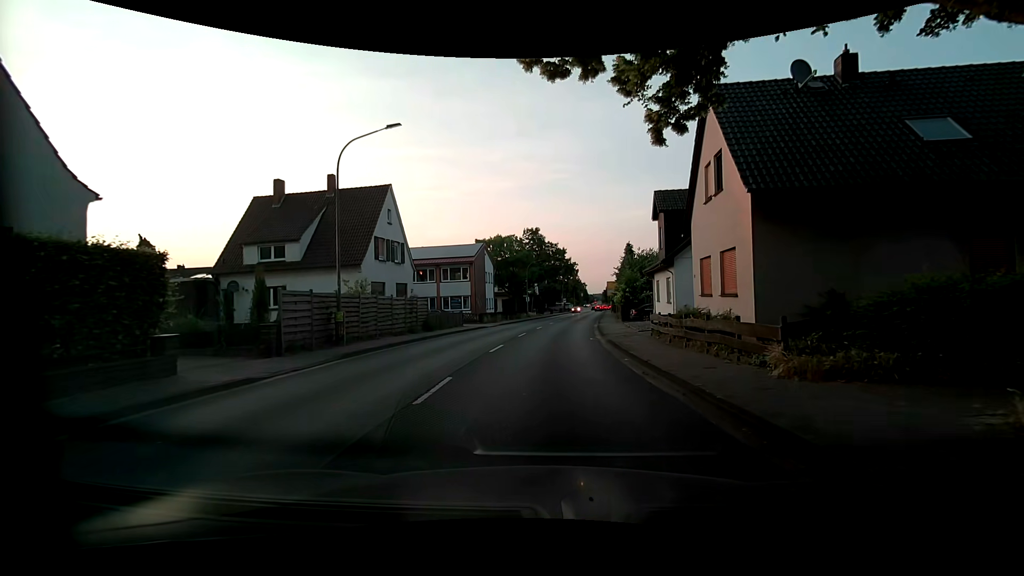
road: primary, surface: asphalt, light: Day
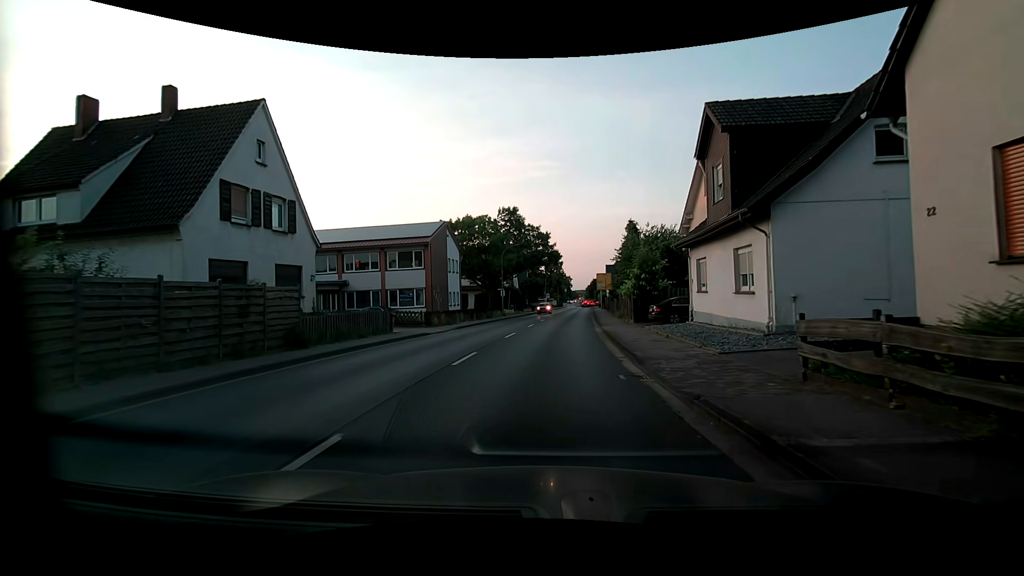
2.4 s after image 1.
(+0.5, +13.9) m; +3°
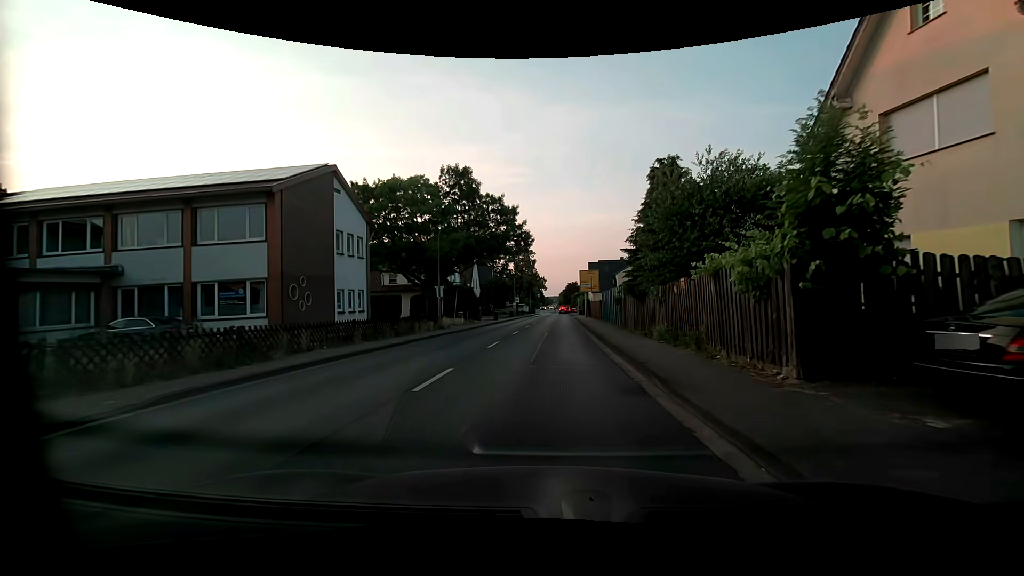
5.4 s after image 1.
(+0.7, +21.1) m; +2°
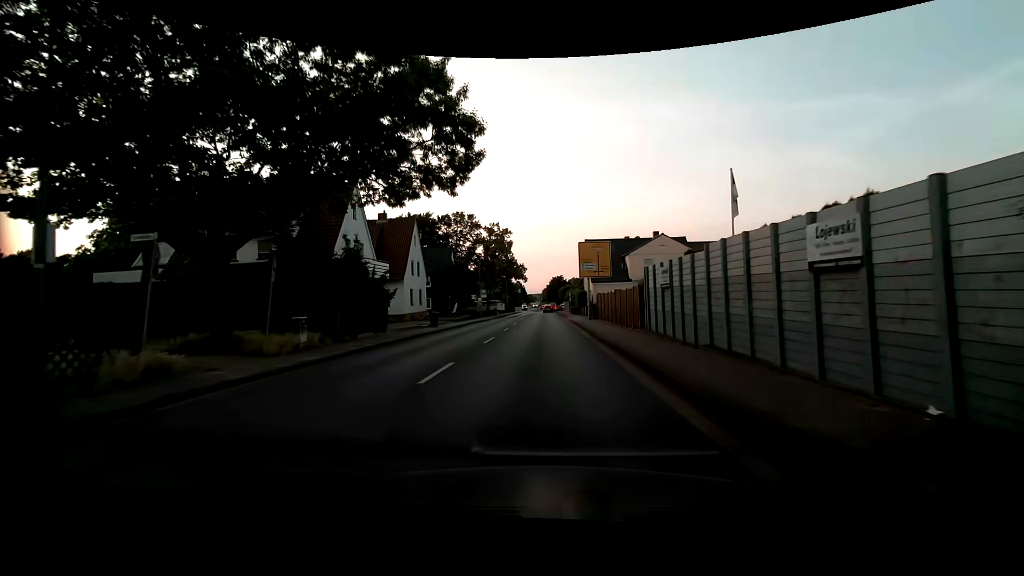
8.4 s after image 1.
(+1.0, +26.6) m; +4°
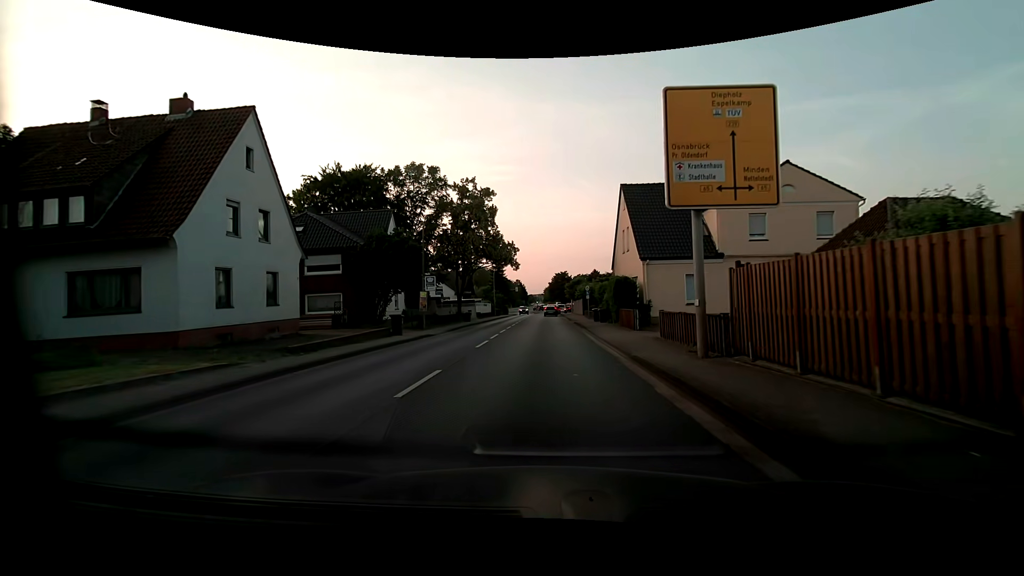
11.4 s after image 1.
(-0.3, +28.3) m; -1°
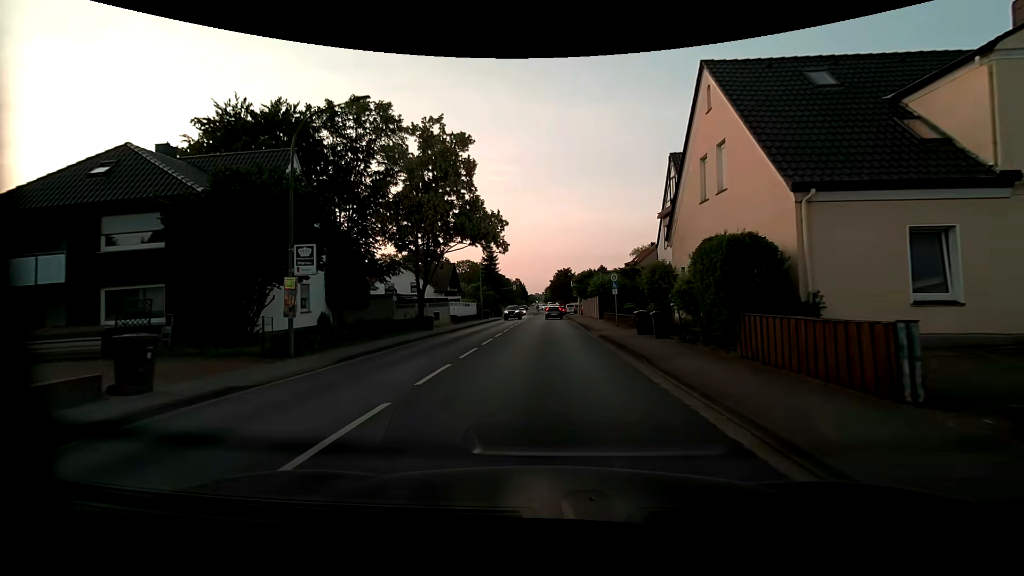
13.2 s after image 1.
(-0.1, +16.7) m; 0°
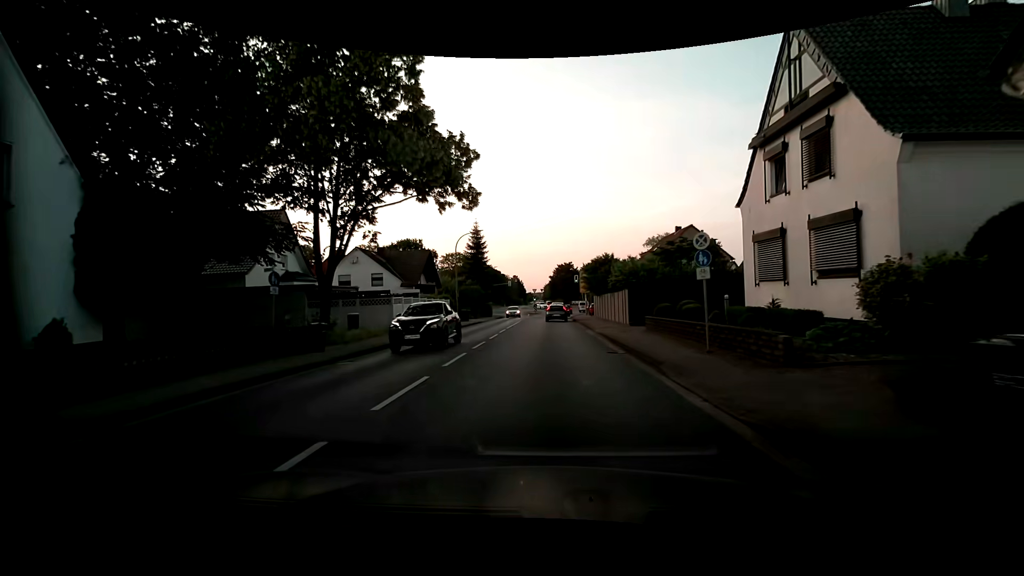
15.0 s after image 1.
(0.0, +15.6) m; 0°
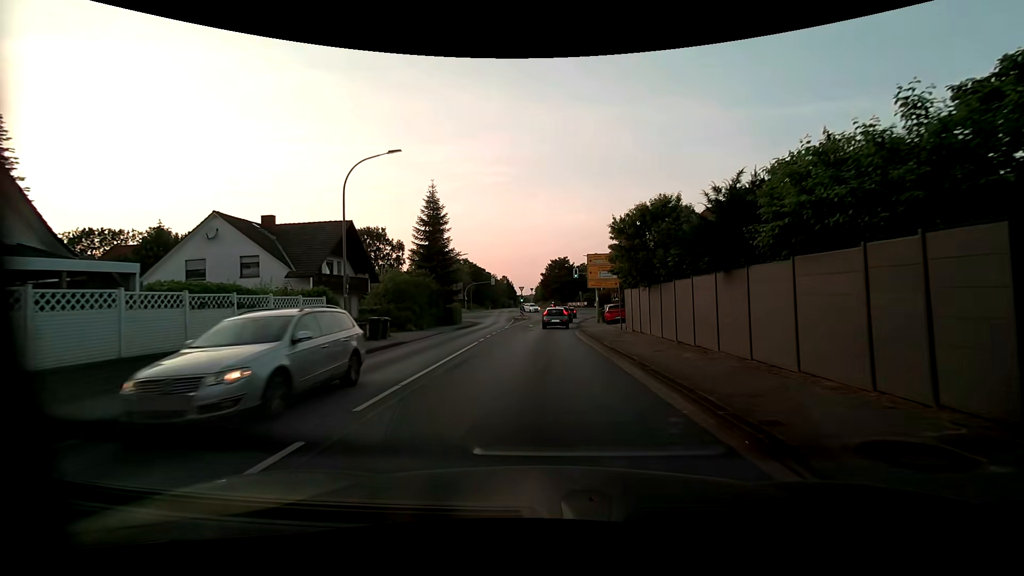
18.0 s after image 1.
(+0.2, +22.3) m; +1°
(0, +10) (0, +20) (0, +30) (+1, +40) (+2, +50) (+3, +60) (+4, +70) (+5, +80) (+4, +90) (+3, +100) m
